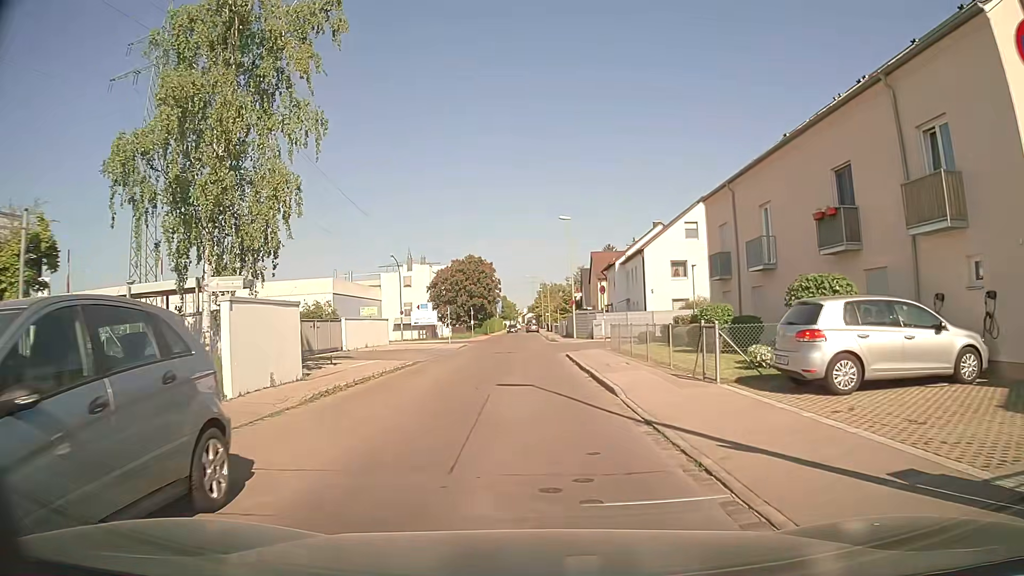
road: unclassified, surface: asphalt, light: Day
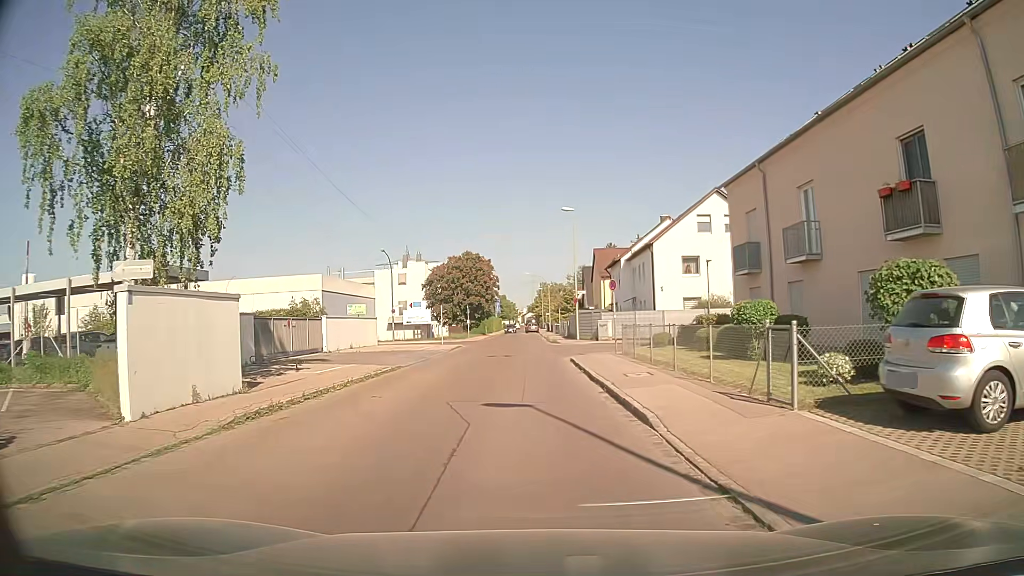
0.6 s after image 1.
(0.0, +3.7) m; 0°
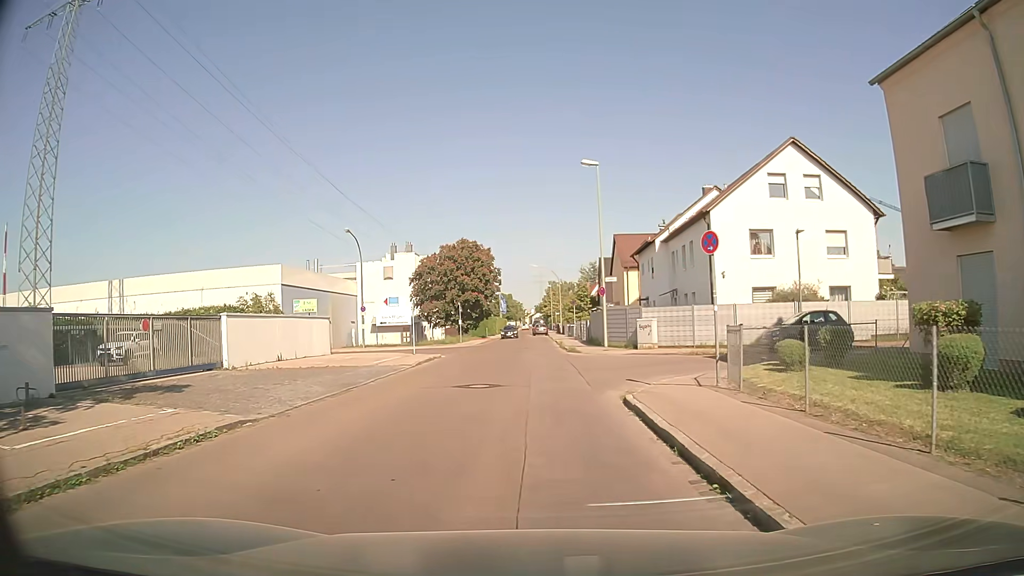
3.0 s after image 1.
(0.0, +13.1) m; -1°
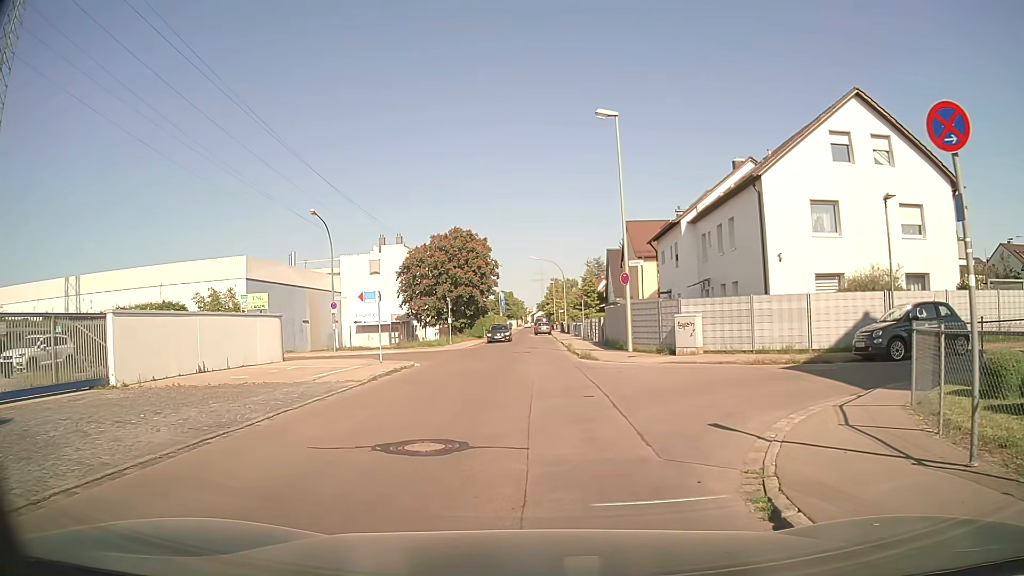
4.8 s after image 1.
(+0.1, +7.2) m; +1°
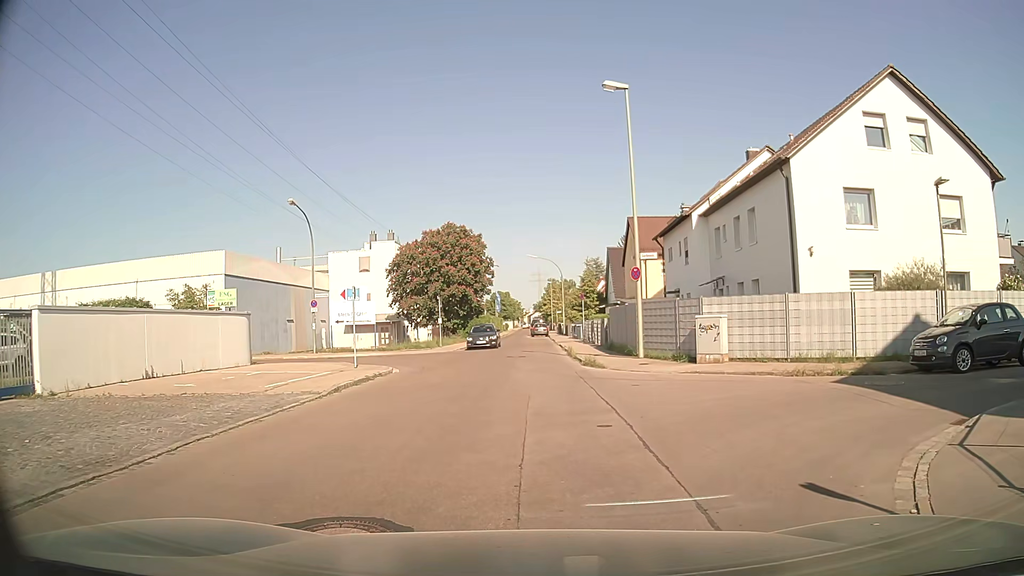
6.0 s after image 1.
(0.0, +3.0) m; 0°
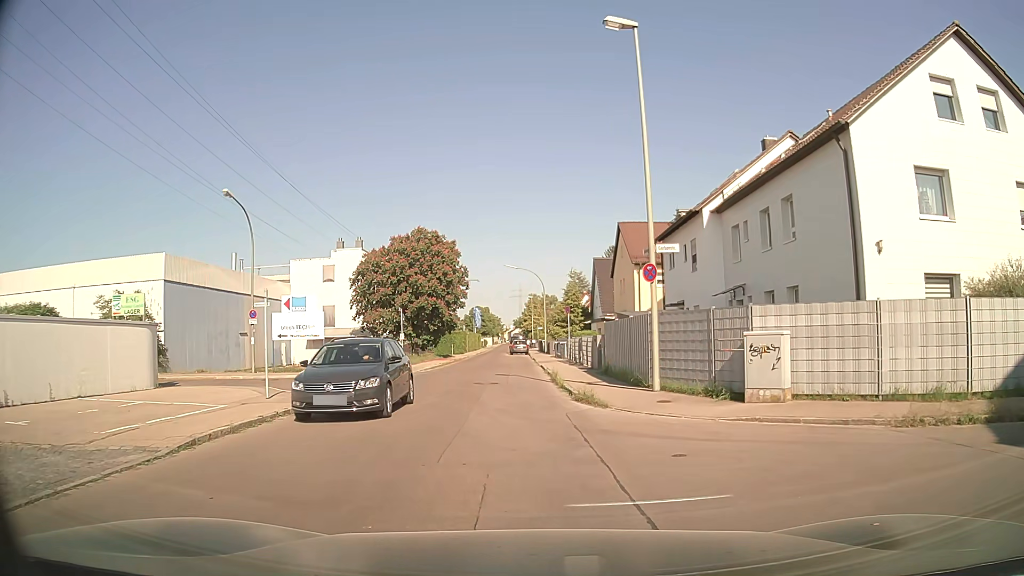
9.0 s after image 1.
(+0.1, +6.1) m; +2°
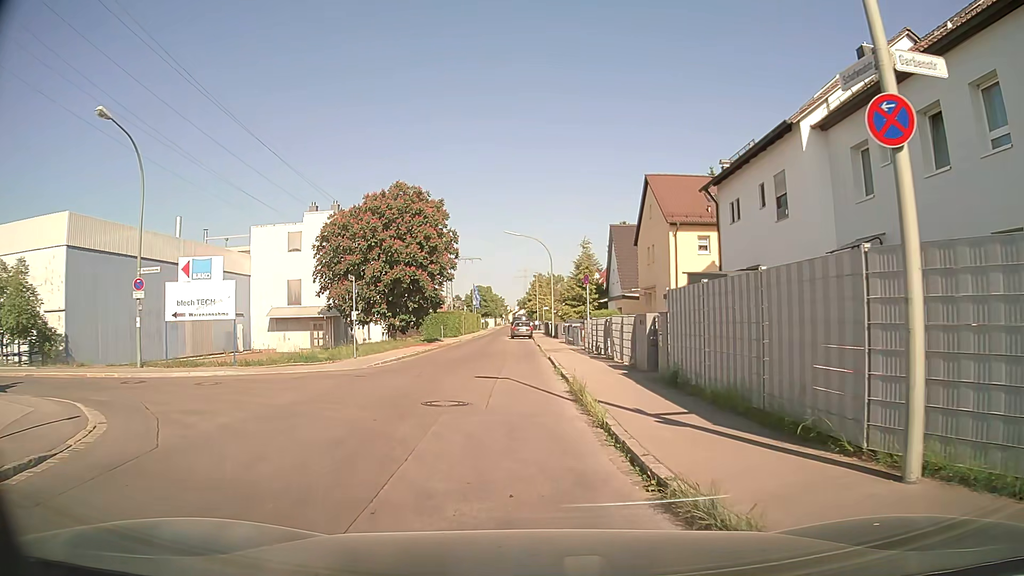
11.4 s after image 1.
(-0.1, +10.4) m; 0°
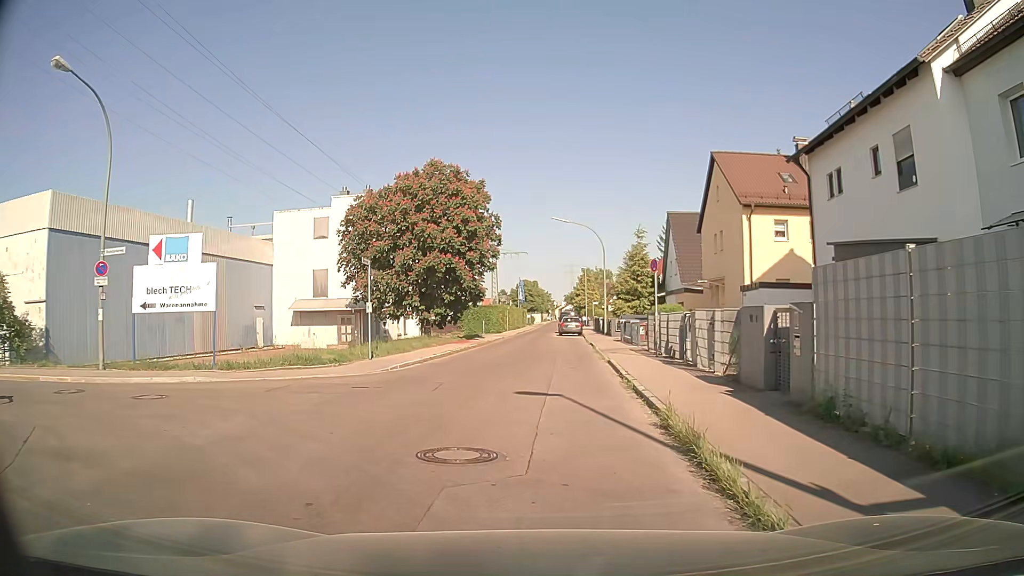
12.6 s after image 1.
(-0.3, +4.6) m; -6°
(-2, +10) (-11, +13) (-21, +14) (-30, +15) (-40, +16) (-50, +16) (-60, +17) (-70, +18) (-80, +18) (-90, +19) m
